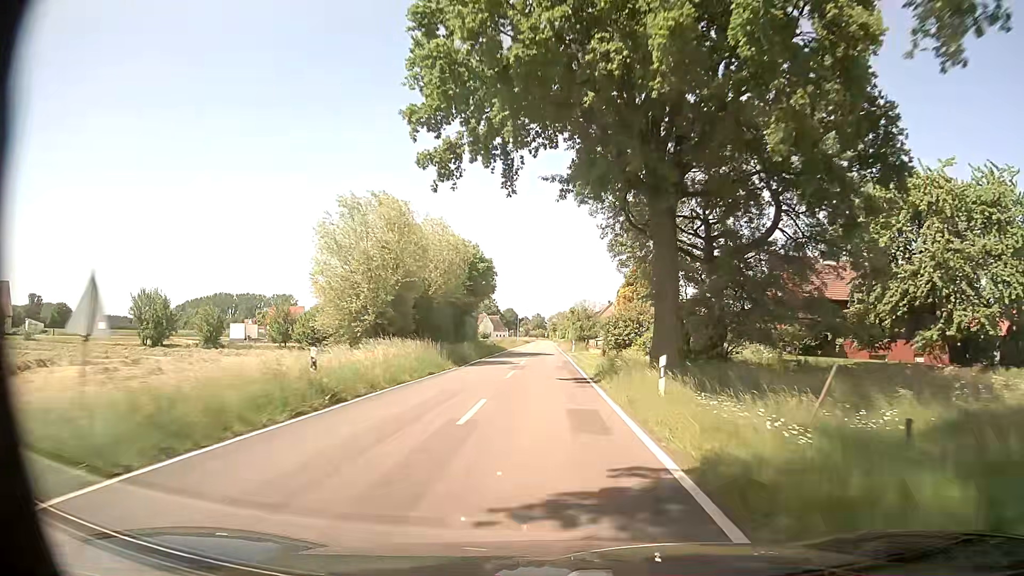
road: tertiary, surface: asphalt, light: Day
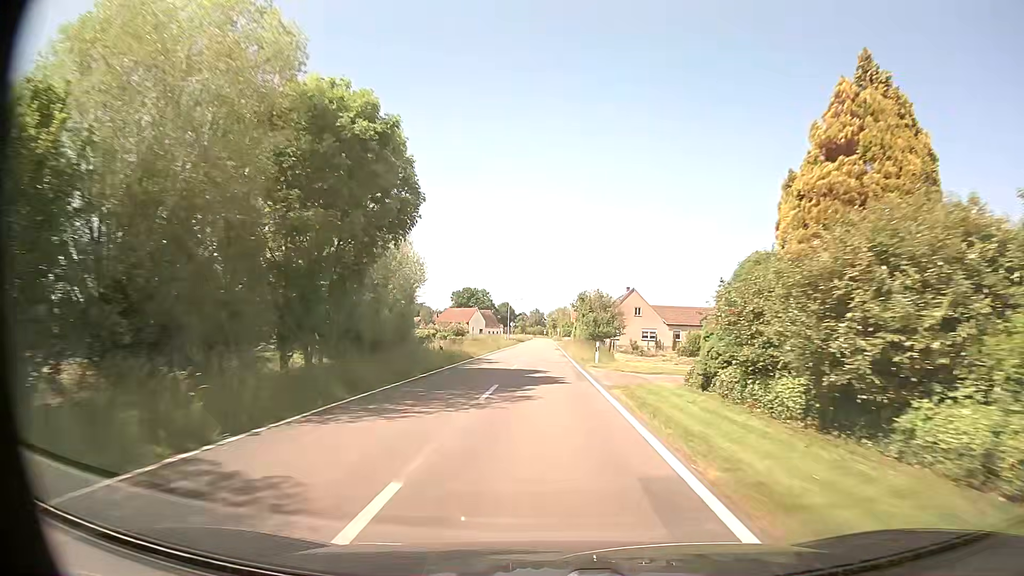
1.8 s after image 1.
(-0.1, +31.9) m; 0°
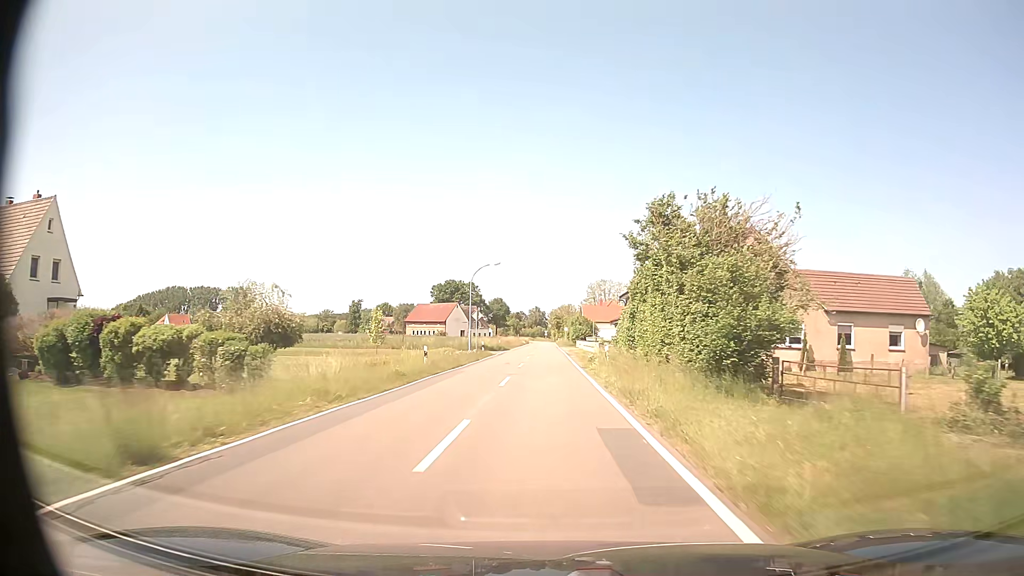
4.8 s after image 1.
(-0.2, +54.7) m; 0°
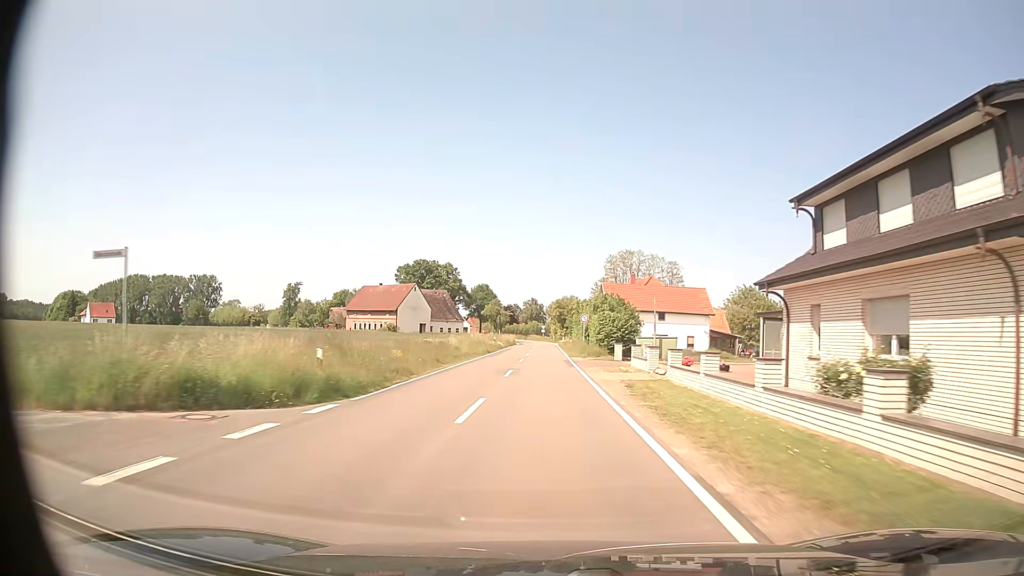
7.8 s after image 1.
(+0.1, +55.2) m; 0°
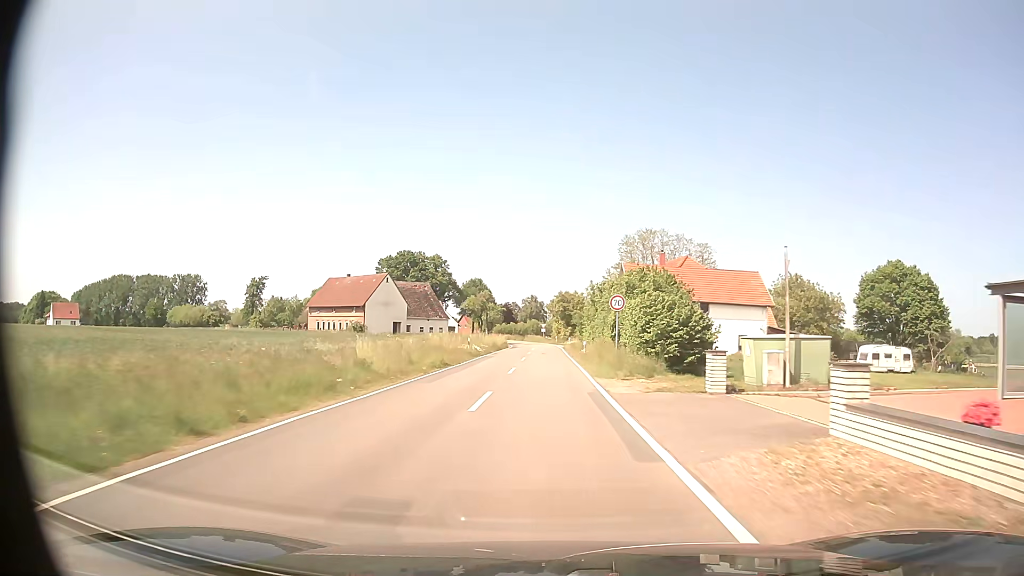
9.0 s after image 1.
(0.0, +22.0) m; 0°
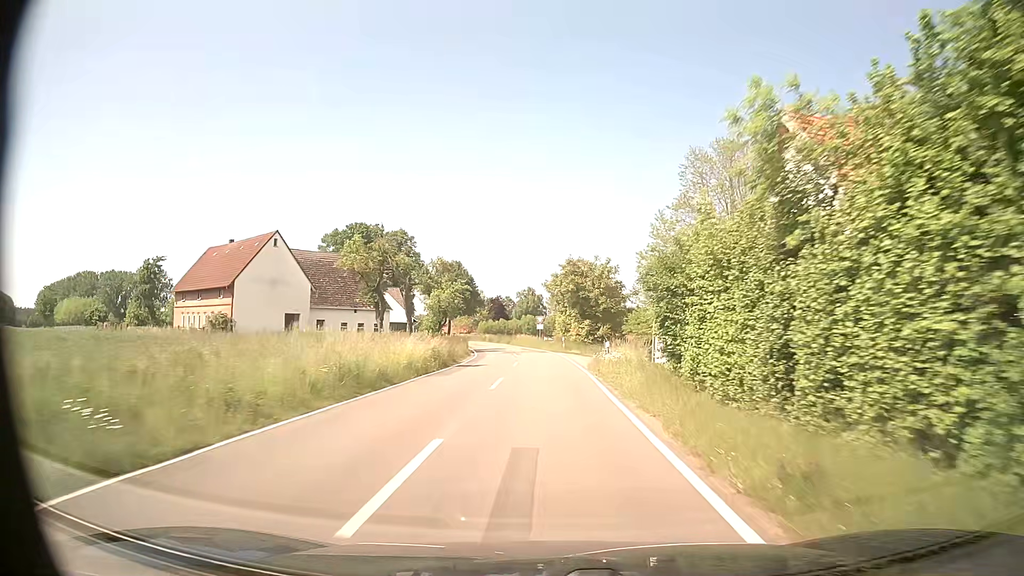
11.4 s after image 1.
(-0.1, +42.7) m; 0°
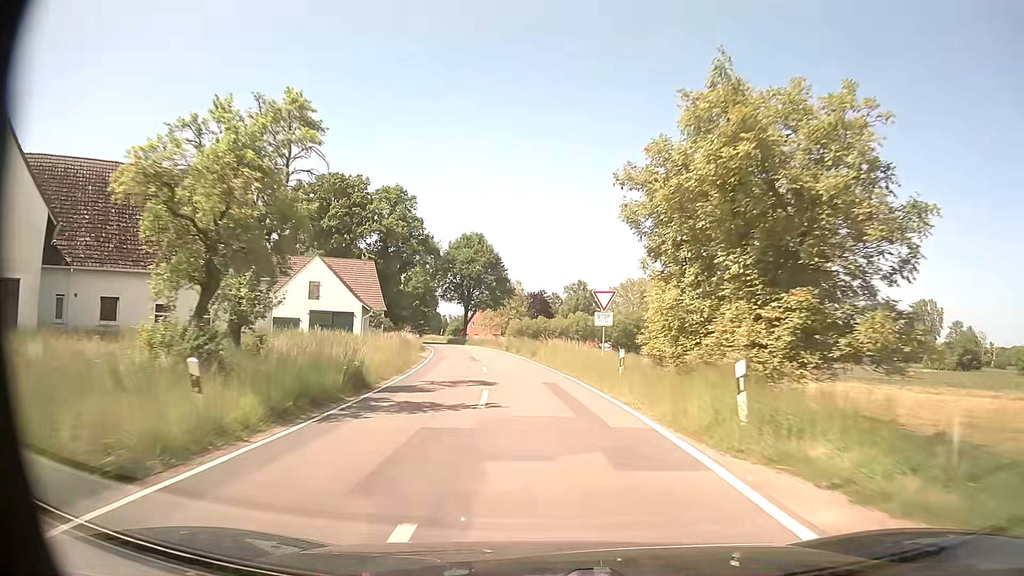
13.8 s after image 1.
(-0.7, +40.1) m; -4°
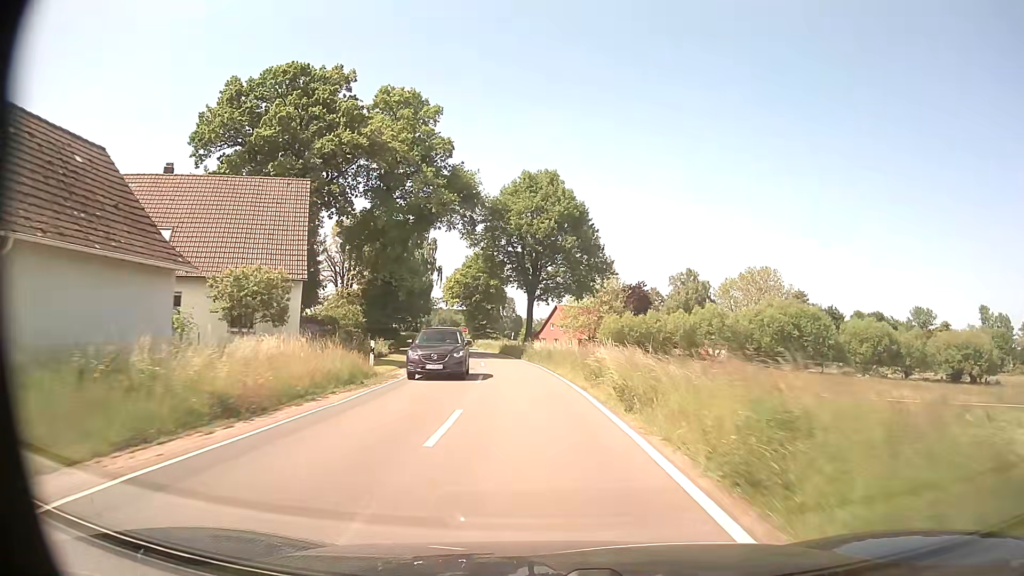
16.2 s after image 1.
(-2.8, +39.3) m; -7°
(0, +10) (-1, +20) (-2, +30) (-3, +40) (-4, +50) (-6, +60) (-7, +70) (-9, +79) (-11, +89) (-13, +99) m
